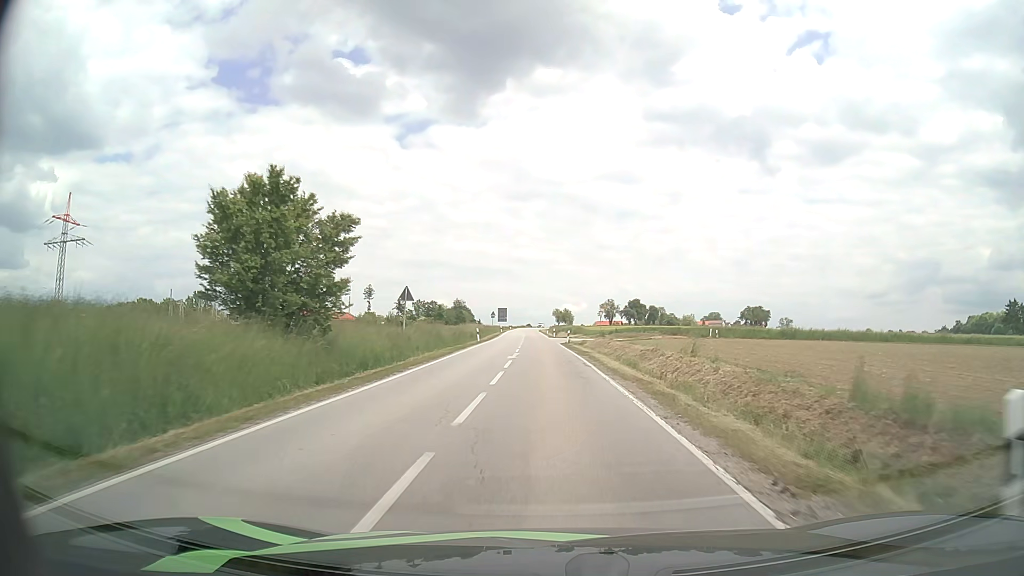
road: secondary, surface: asphalt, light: Day
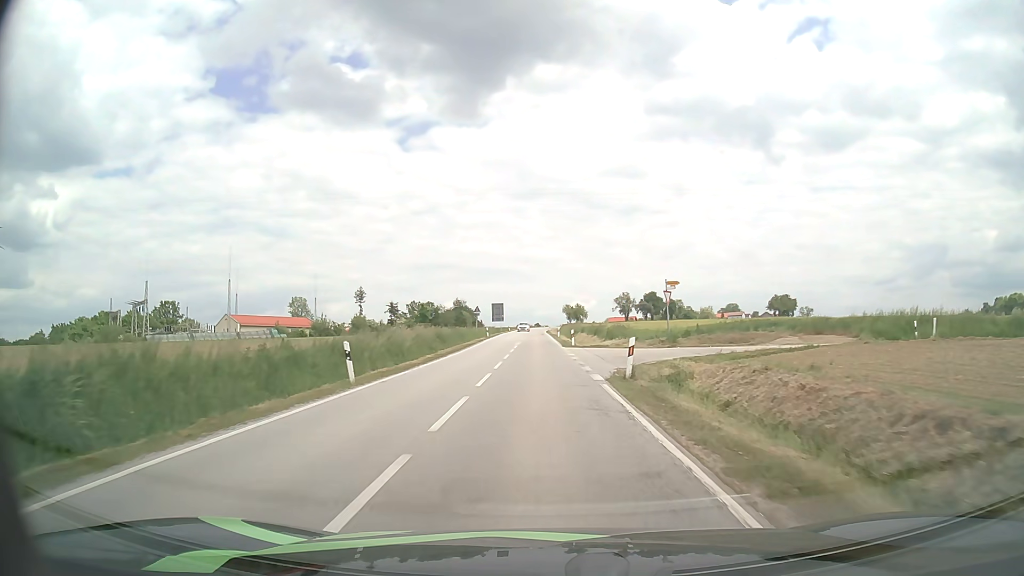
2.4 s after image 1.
(-0.2, +36.1) m; -1°
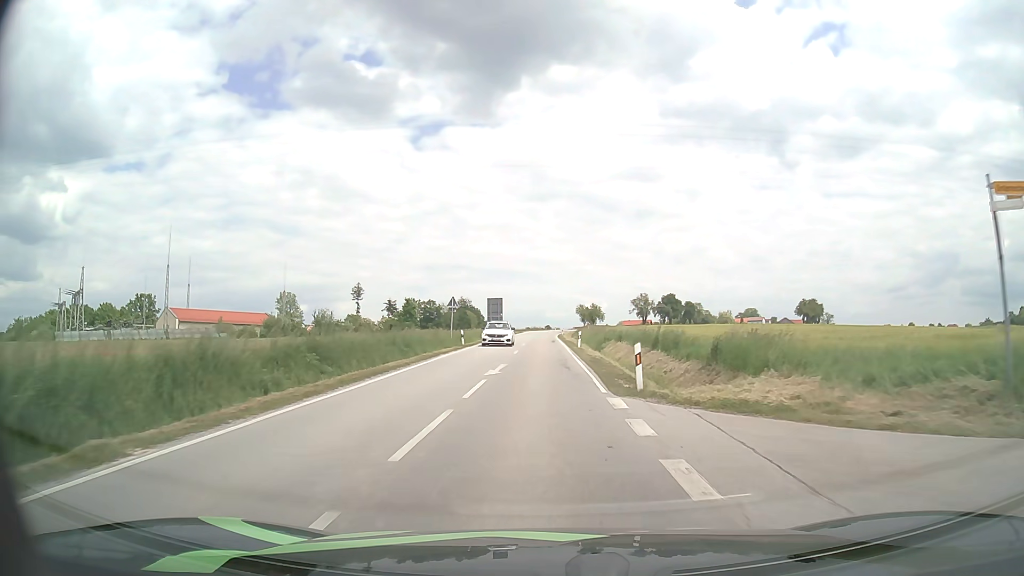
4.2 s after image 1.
(-0.2, +26.4) m; -1°
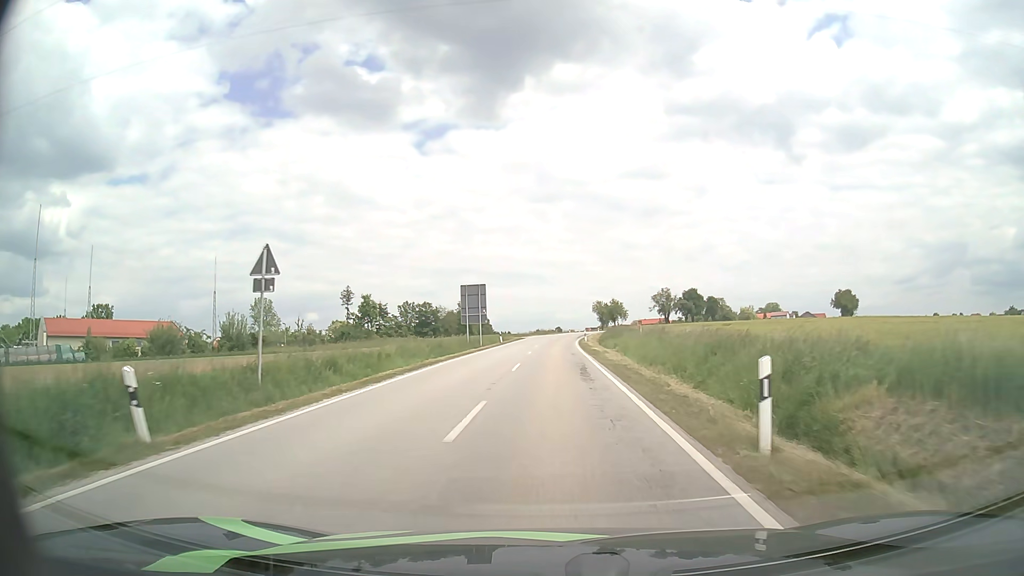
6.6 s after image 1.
(-0.2, +34.2) m; -1°
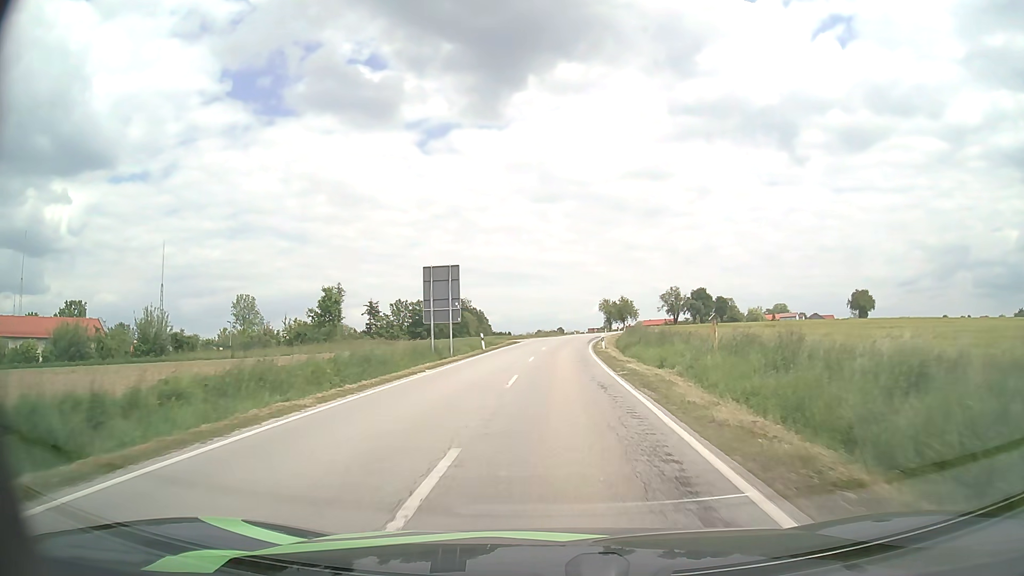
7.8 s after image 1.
(-0.1, +16.6) m; 0°
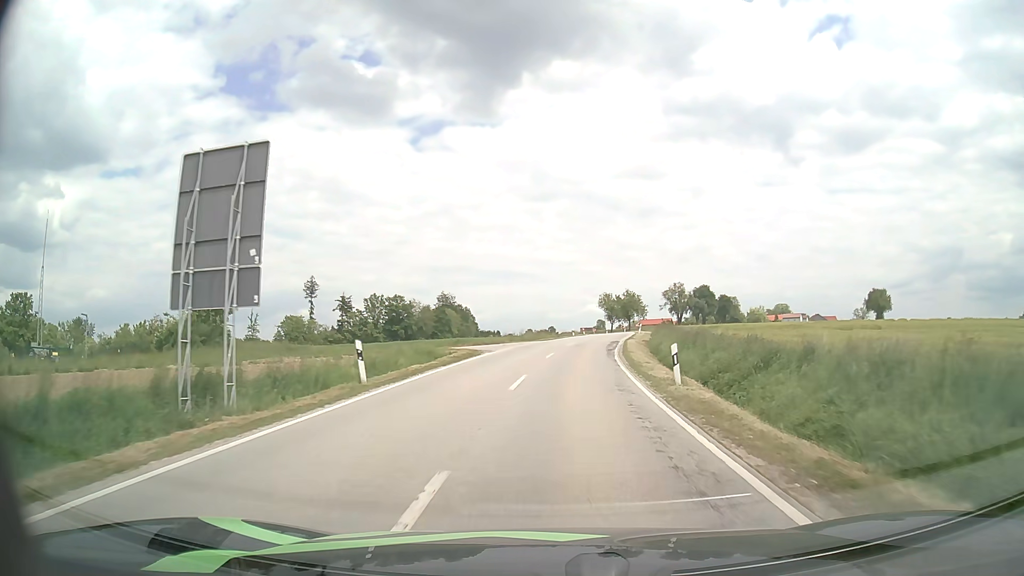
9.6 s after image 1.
(+0.1, +24.7) m; +1°
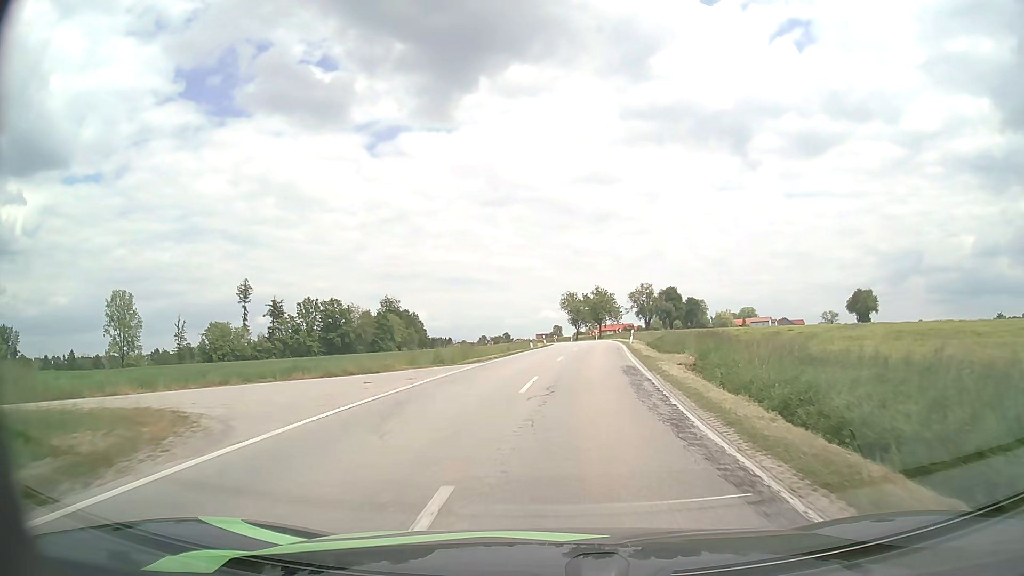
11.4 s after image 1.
(+0.6, +24.4) m; +4°
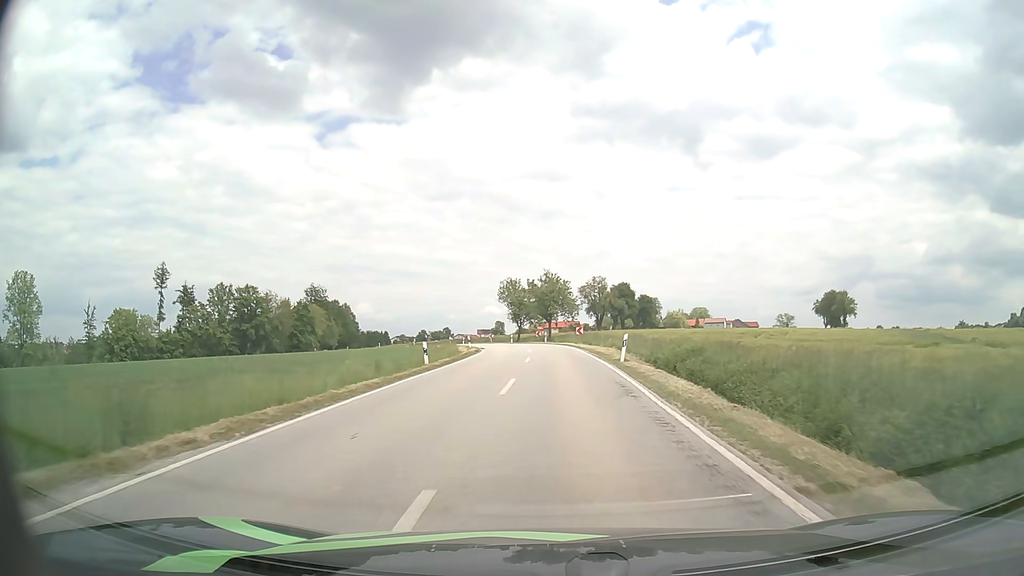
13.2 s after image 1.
(+1.0, +23.8) m; +5°
(0, +10) (0, +20) (+1, +30) (+1, +40) (0, +50) (-1, +60) (-4, +70) (-6, +79) (-10, +89) (-13, +98) m
